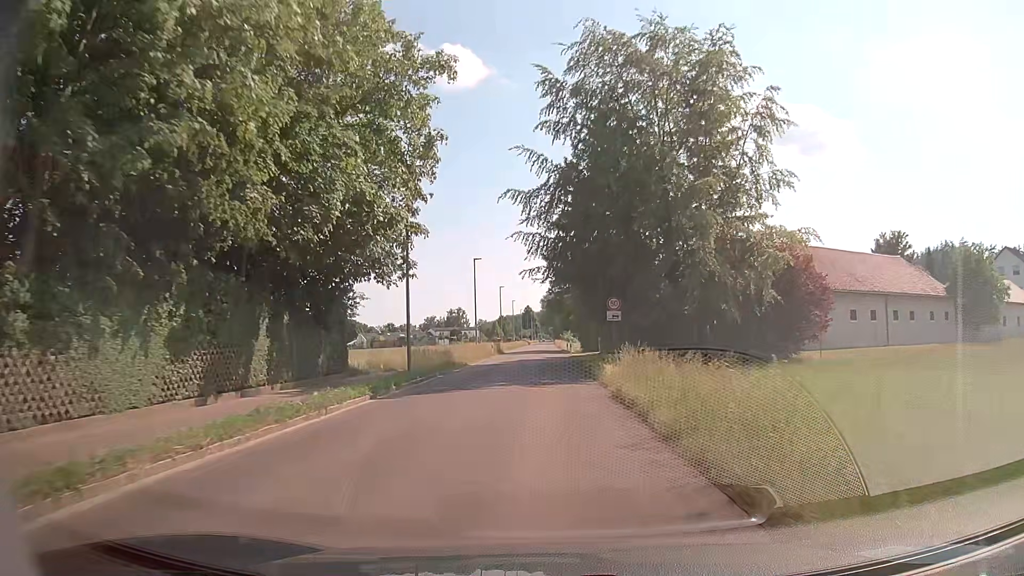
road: tertiary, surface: asphalt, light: Day
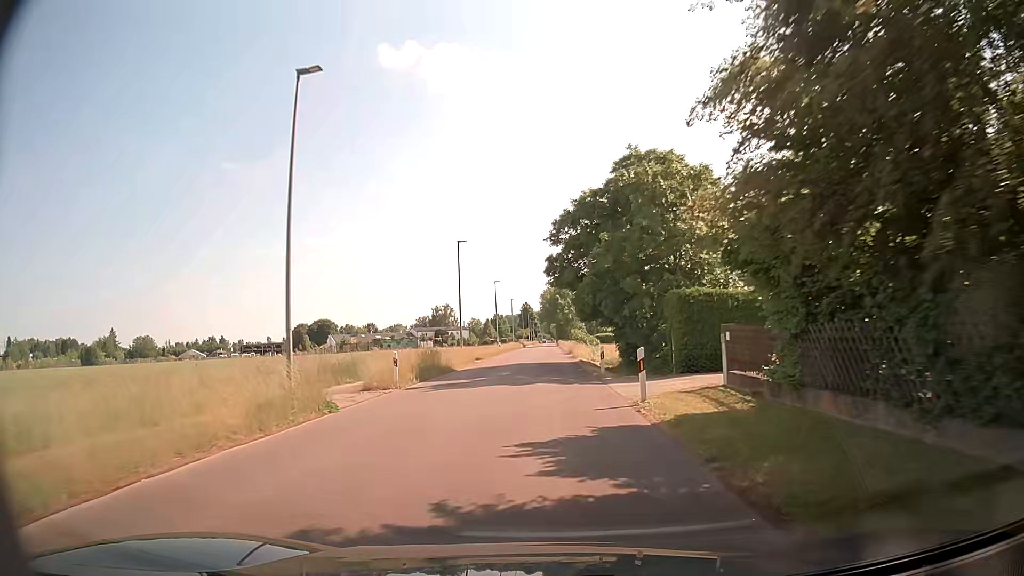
(-0.4, +38.8) m; 0°
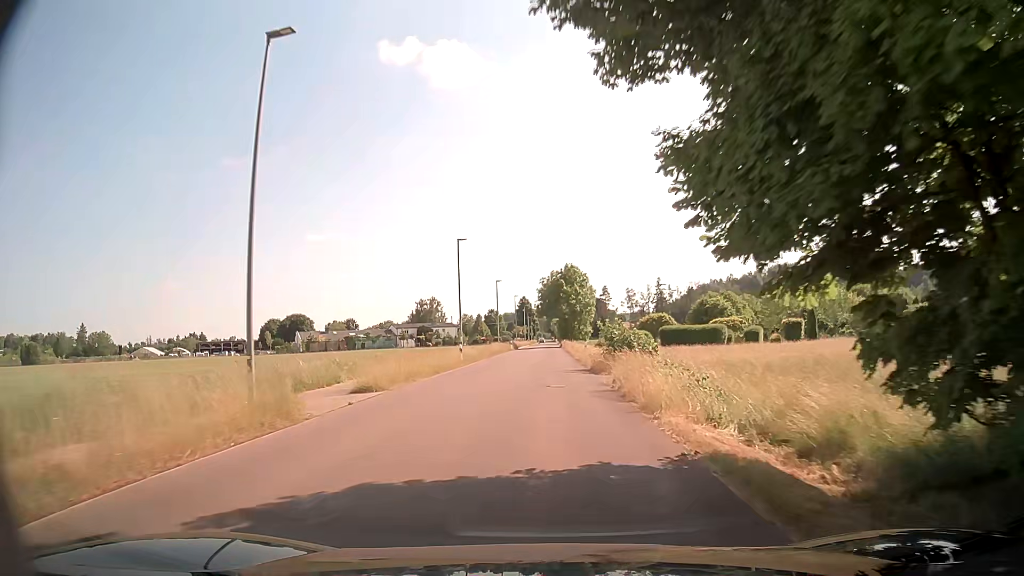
(0.0, +30.8) m; -1°
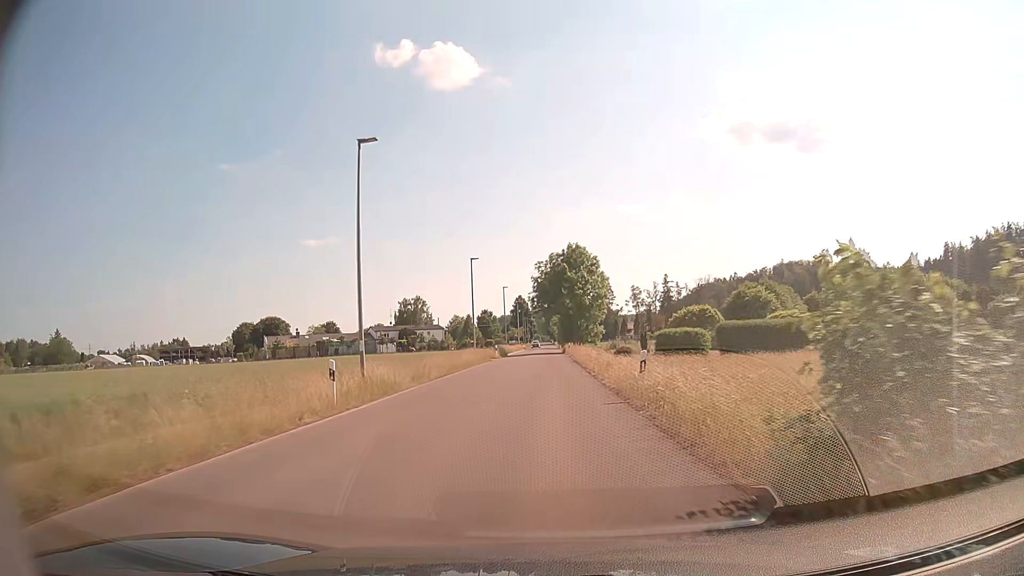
(+0.3, +22.9) m; 0°
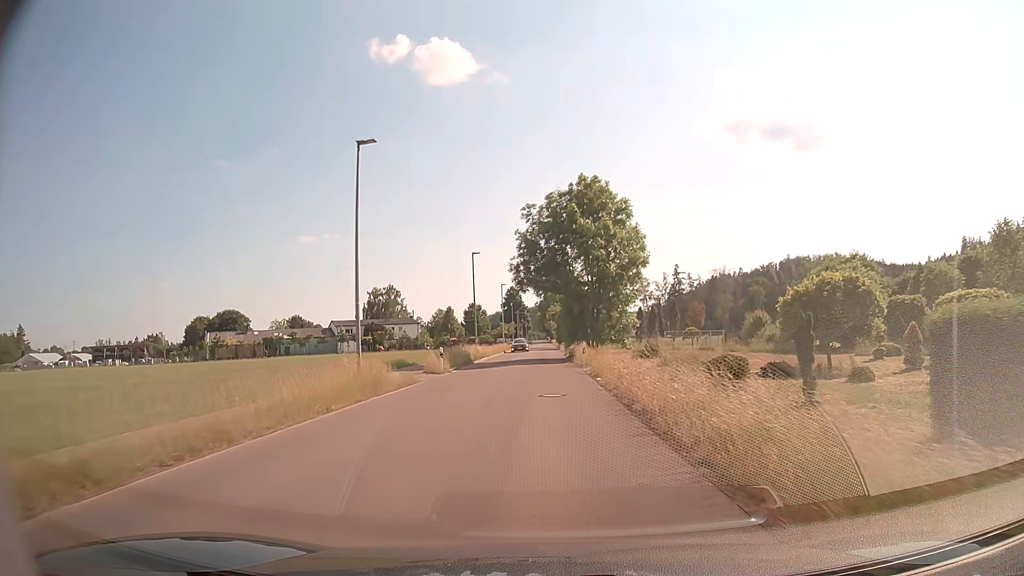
(+0.2, +30.0) m; +1°
